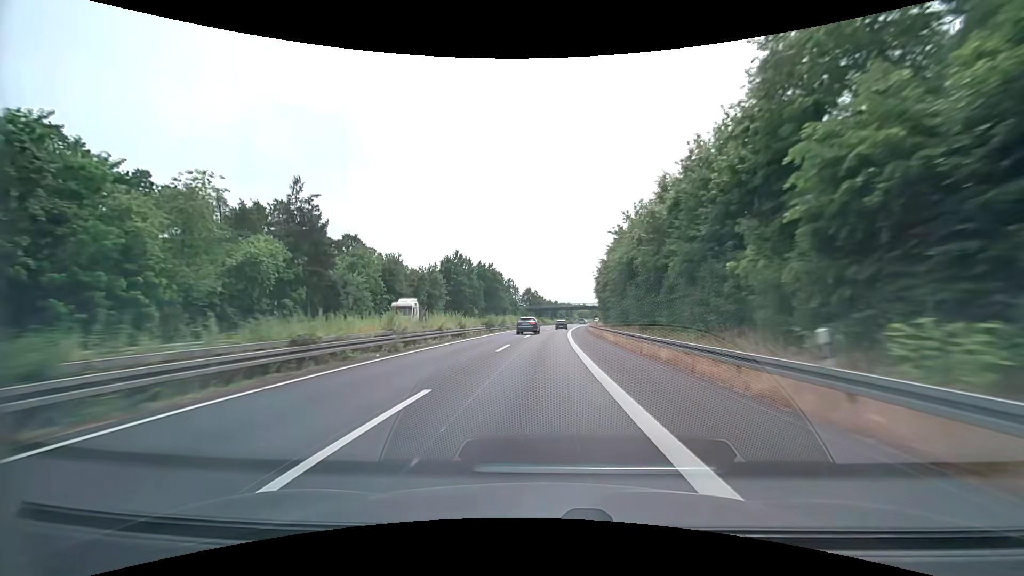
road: trunk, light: Day
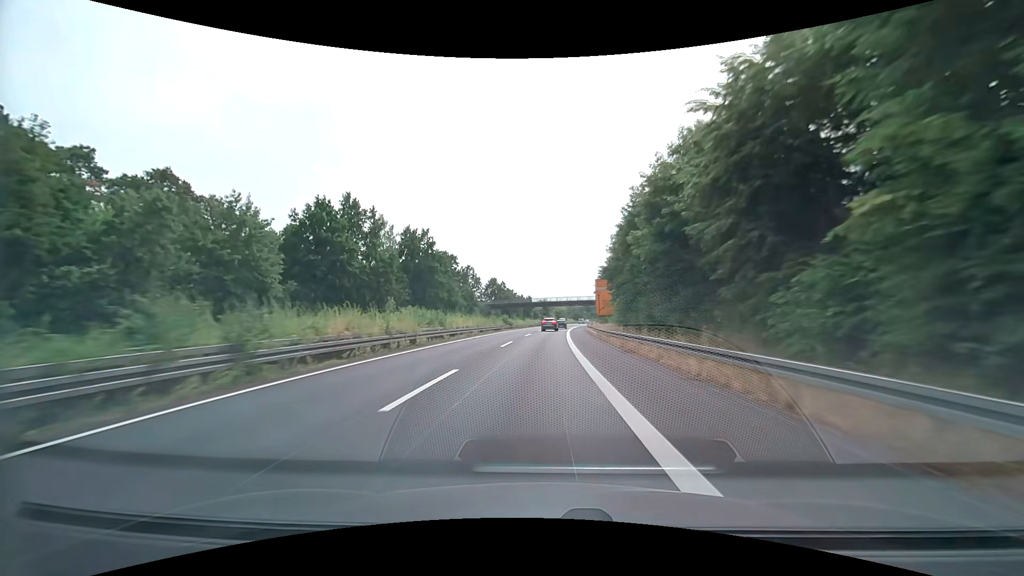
(+1.3, +49.9) m; +3°
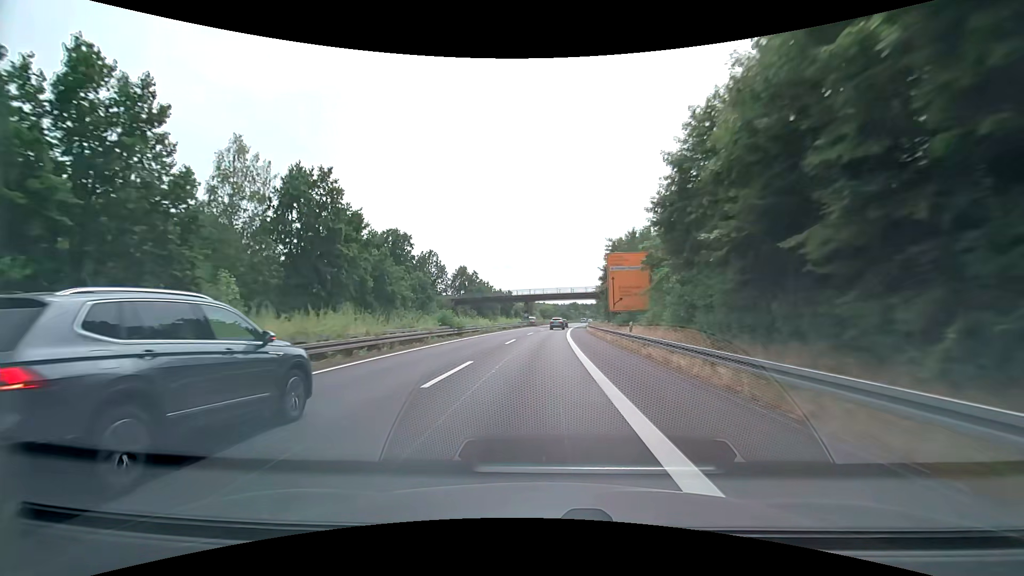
(+0.6, +33.3) m; +2°
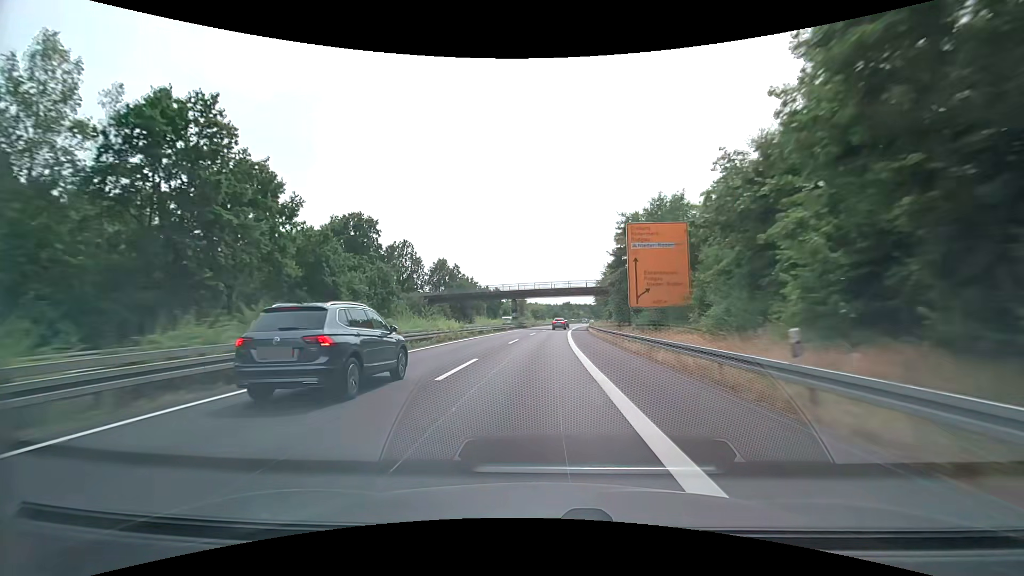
(+0.1, +16.7) m; +1°
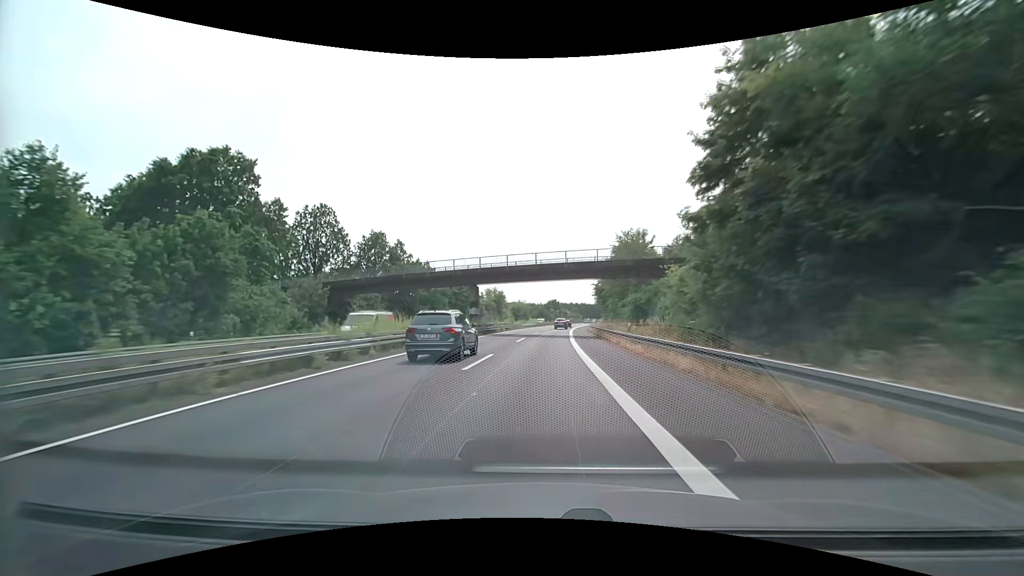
(+0.6, +33.3) m; +2°
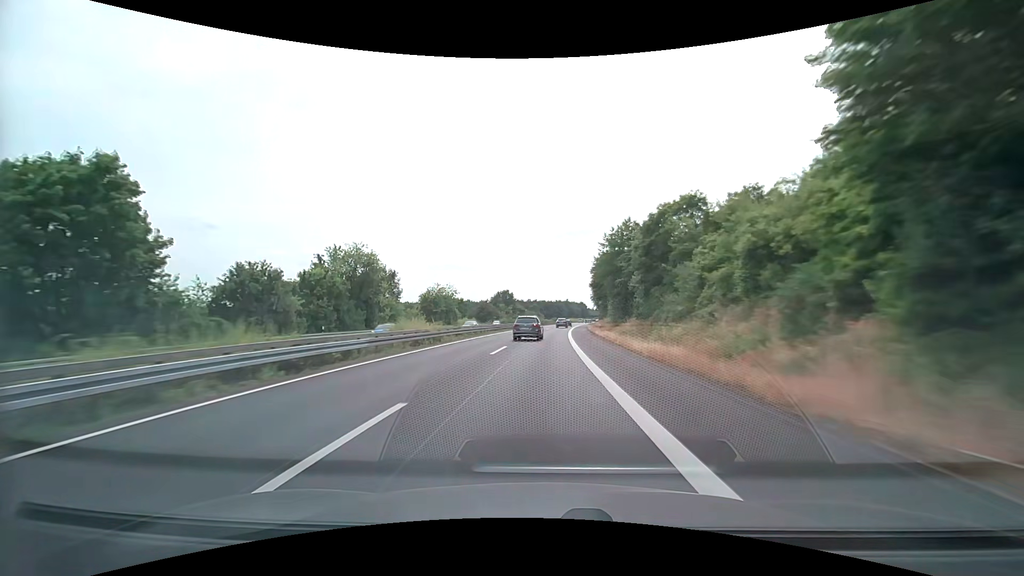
(+3.5, +83.2) m; +5°
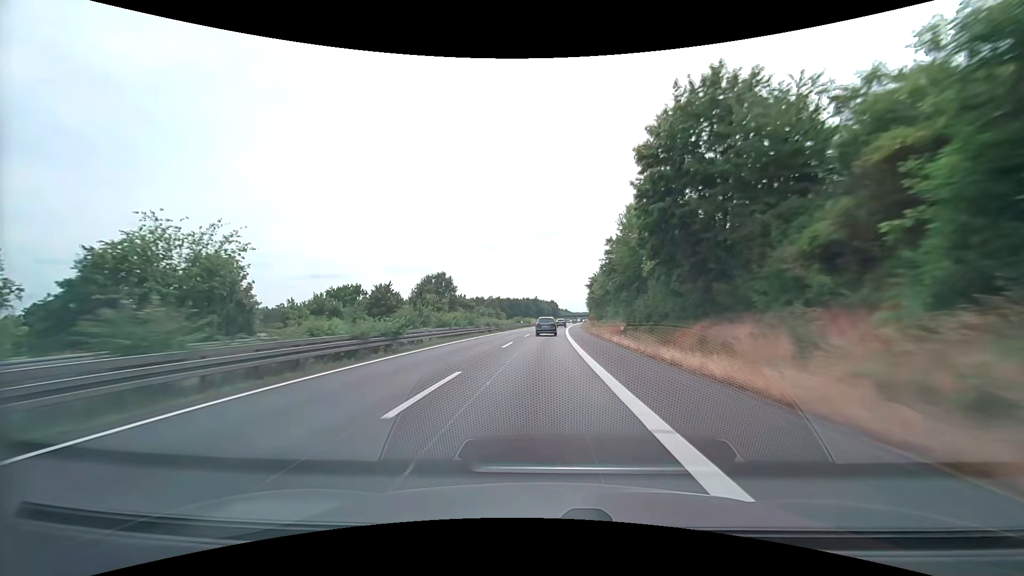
(+2.2, +66.6) m; +4°
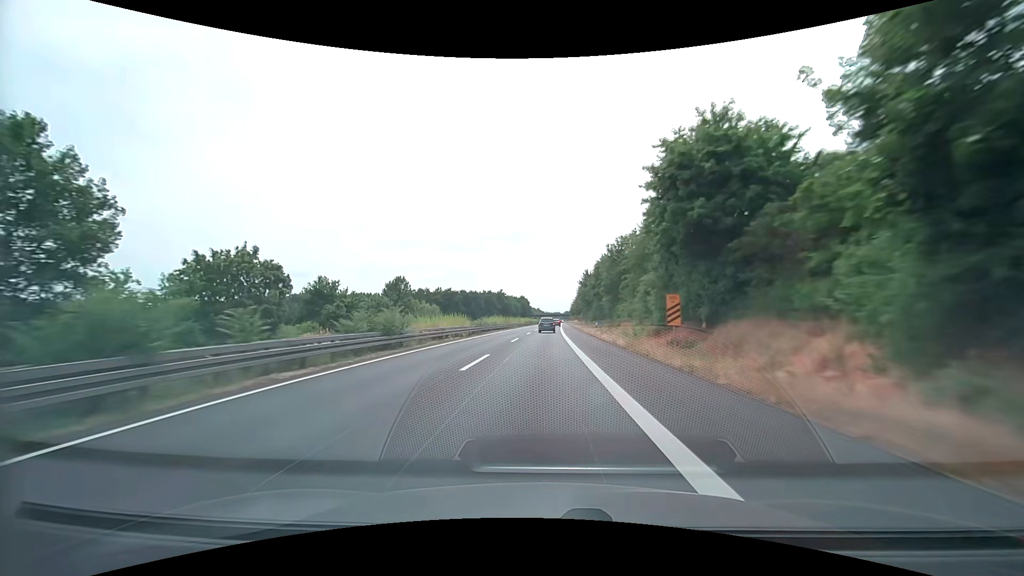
(+2.8, +83.1) m; +3°
(0, +10) (0, +20) (0, +30) (0, +40) (+1, +50) (+1, +60) (+1, +70) (+2, +80) (+2, +90) (+2, +100) m
